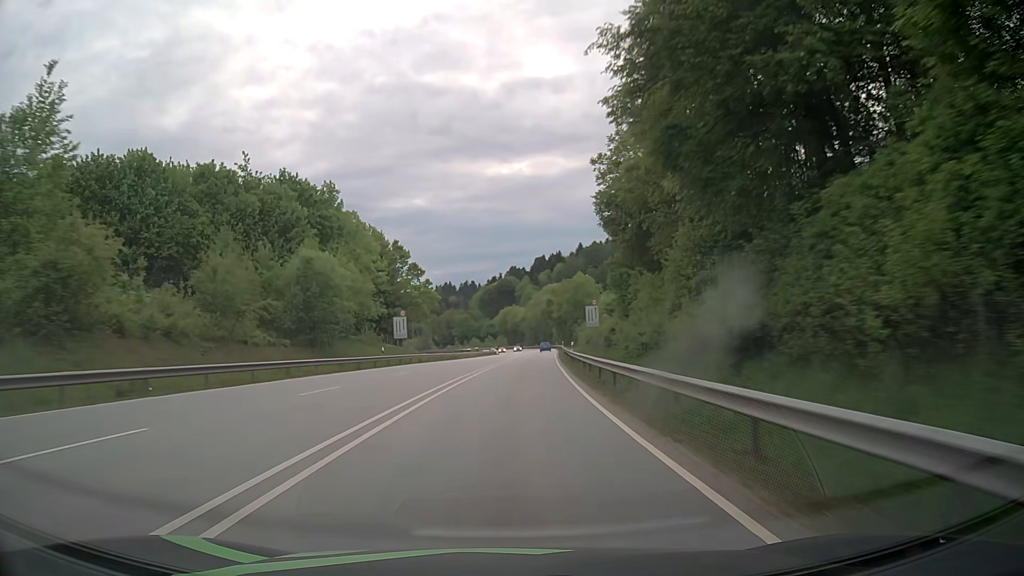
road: primary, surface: asphalt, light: Day
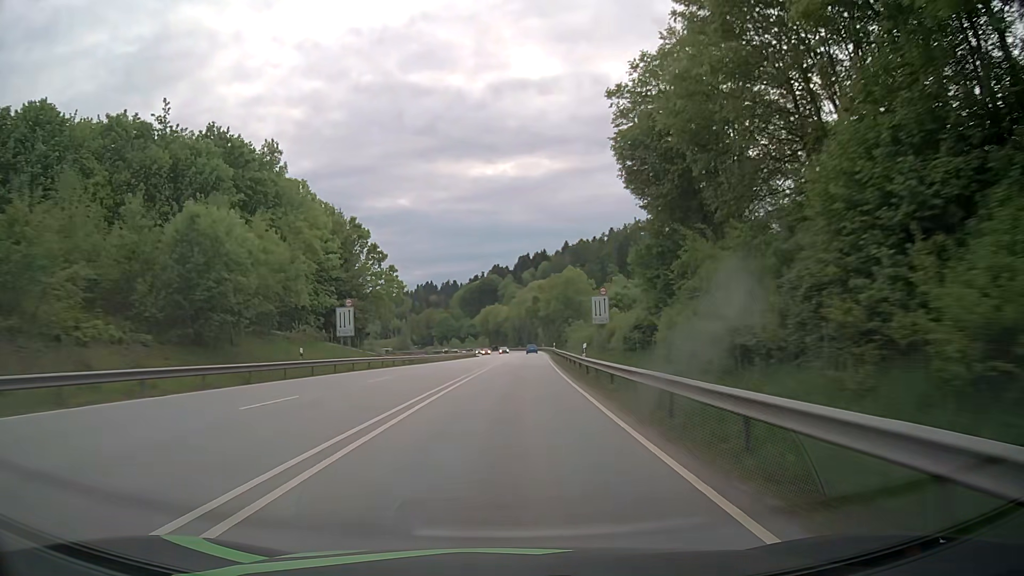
(+0.1, +15.9) m; +1°
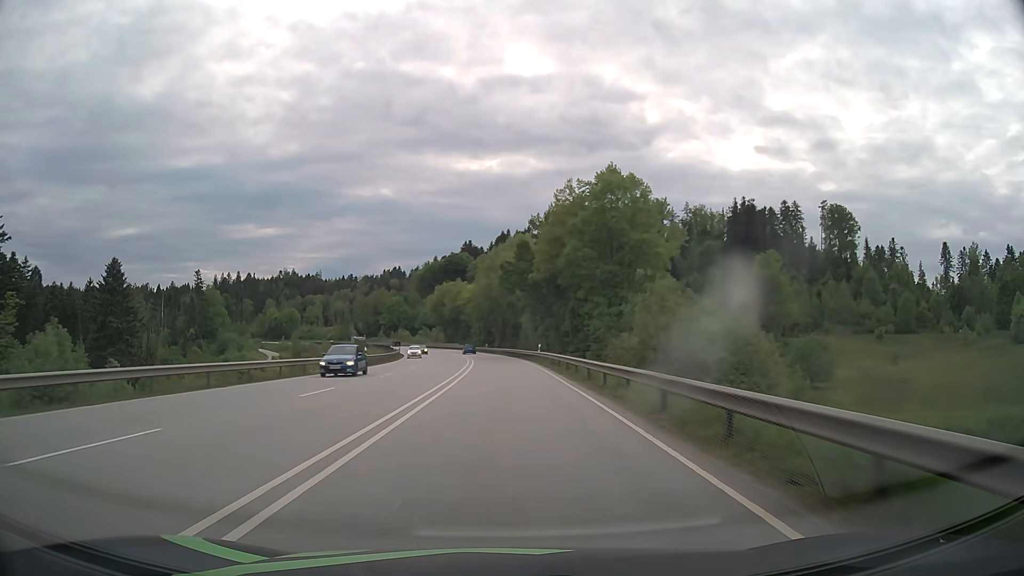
(+2.9, +79.2) m; +2°
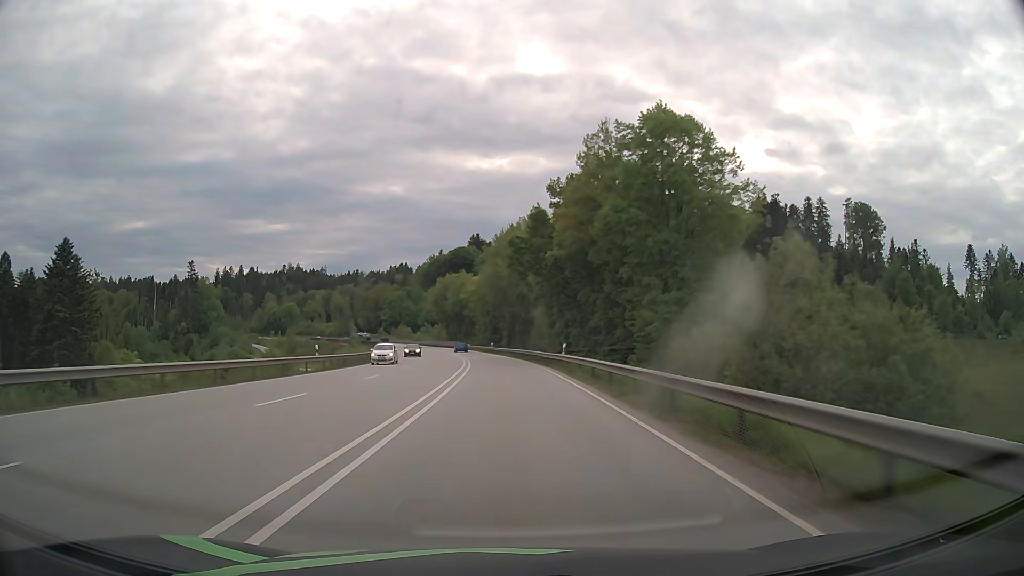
(0.0, +15.9) m; 0°
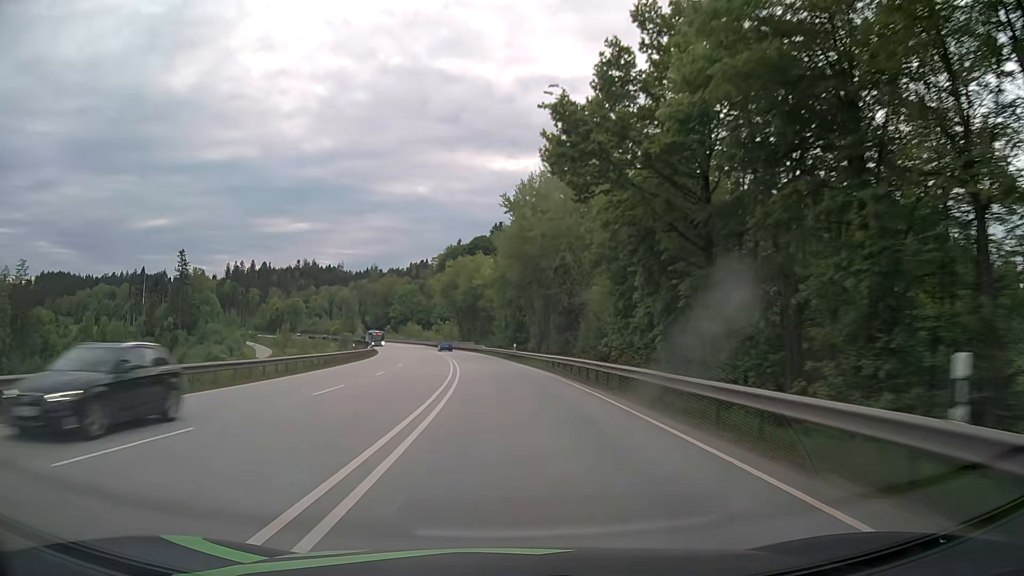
(-0.5, +31.7) m; -2°
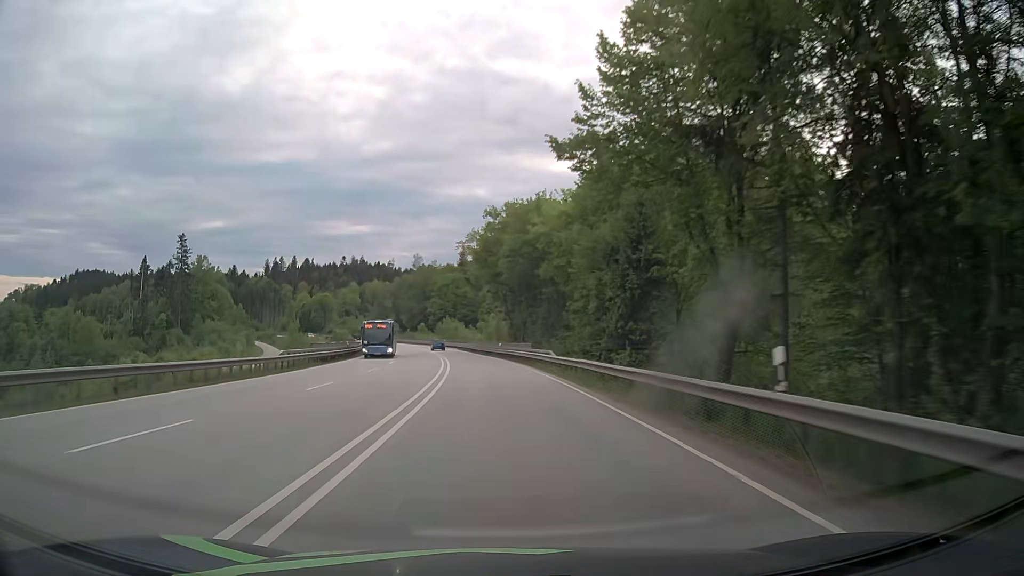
(-1.8, +47.5) m; -5°
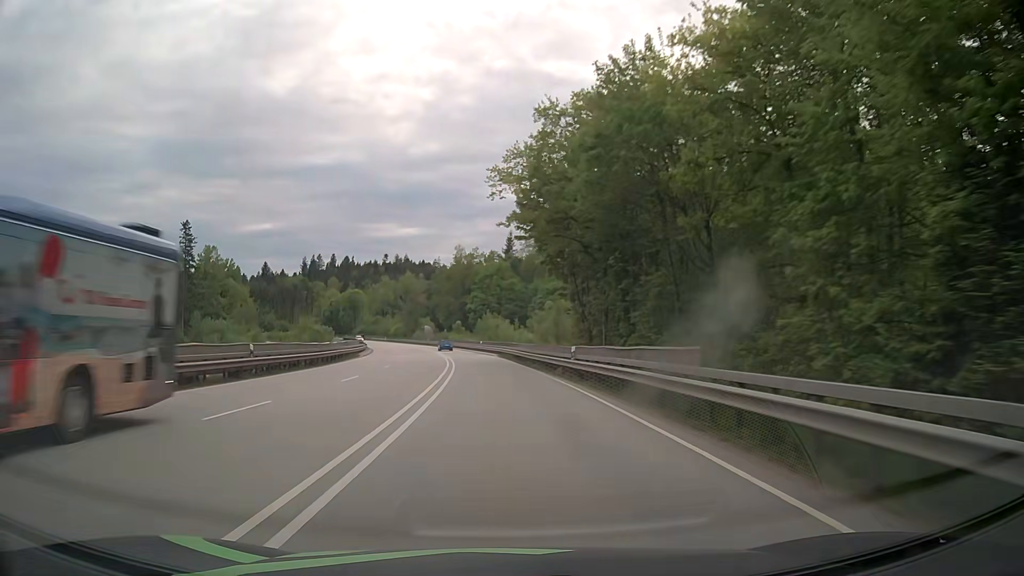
(-1.0, +31.6) m; -4°
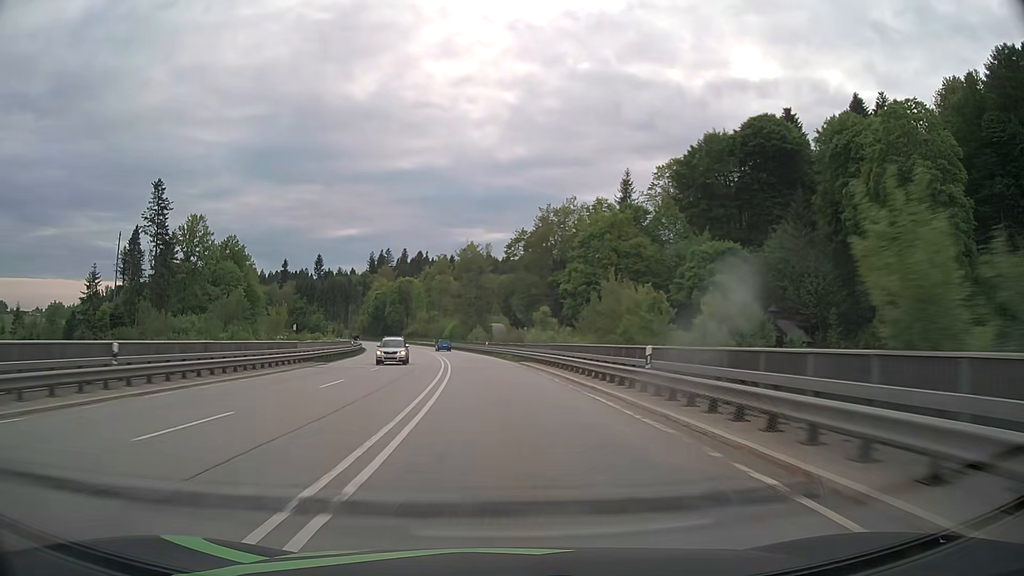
(-4.1, +63.1) m; -7°
(0, +10) (0, +20) (-1, +30) (-2, +40) (-3, +50) (-4, +60) (-6, +70) (-8, +80) (-9, +89) (-12, +99) m
